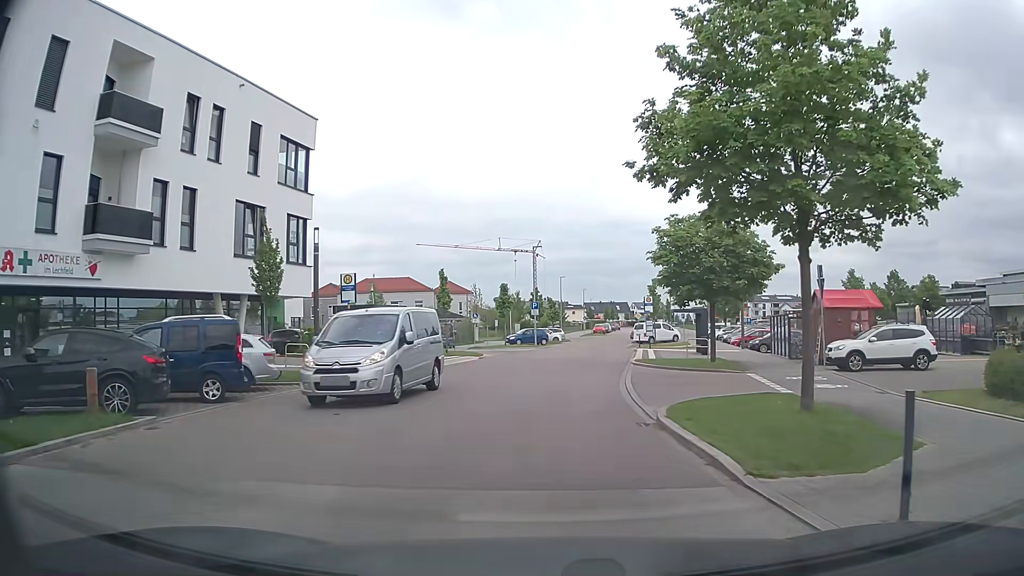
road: tertiary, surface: asphalt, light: Day
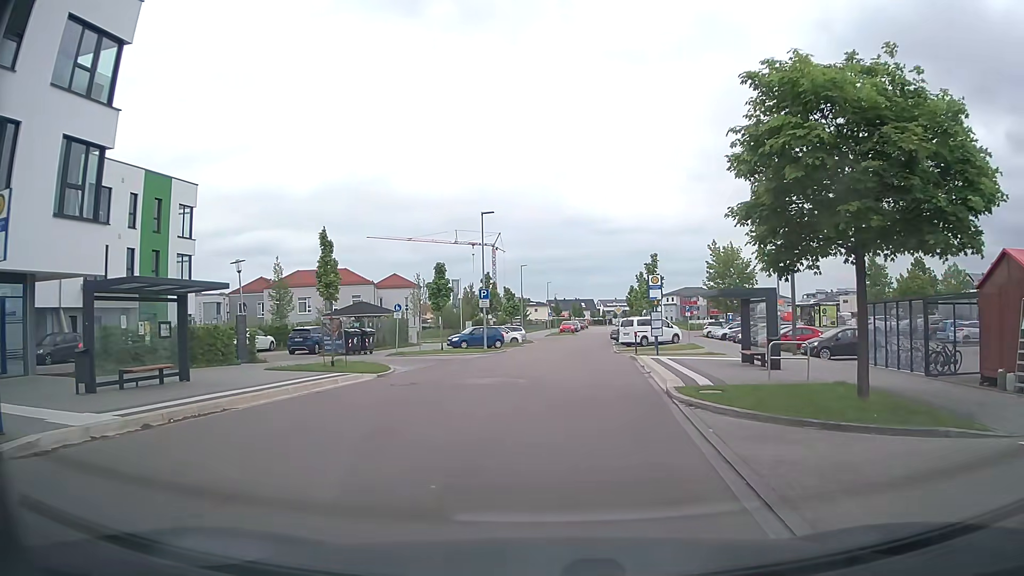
(+0.4, +15.7) m; +3°
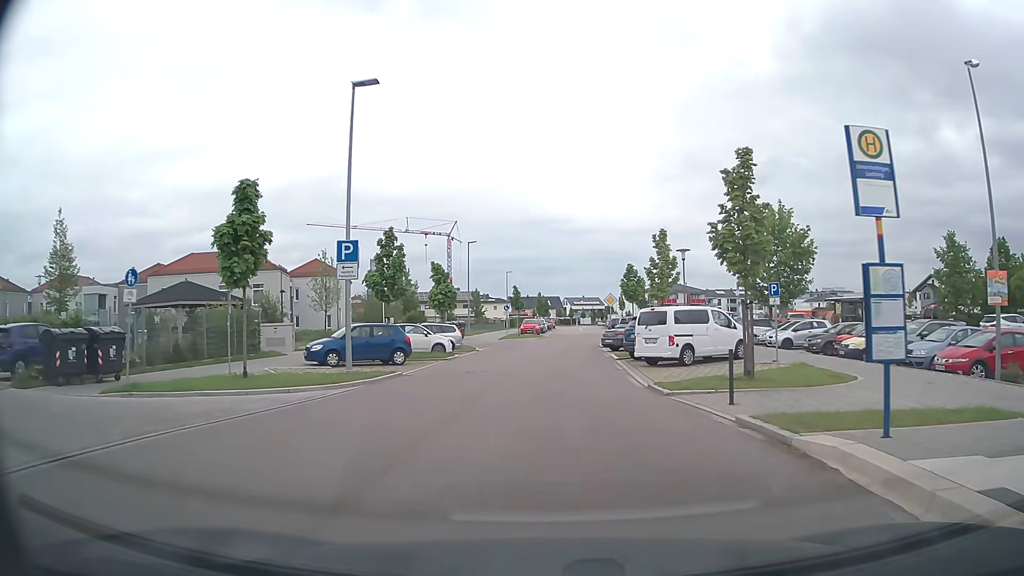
(+0.8, +22.1) m; +3°
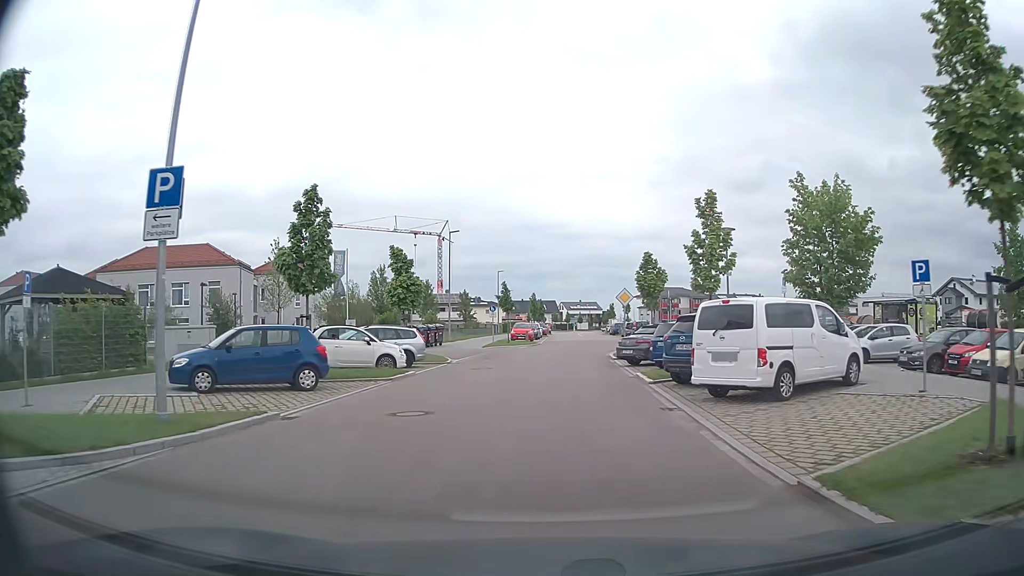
(+0.1, +9.2) m; +1°
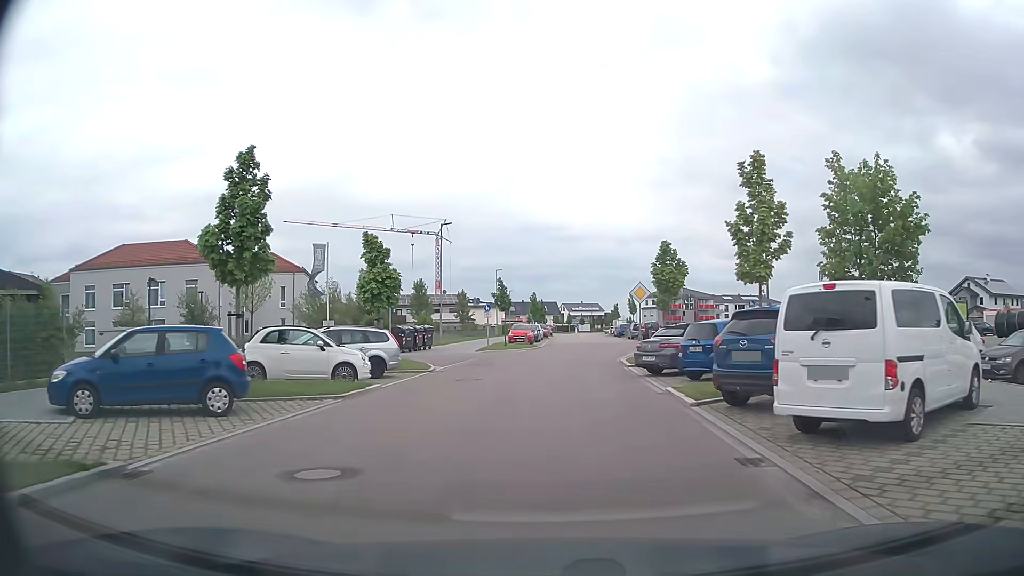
(0.0, +4.6) m; 0°
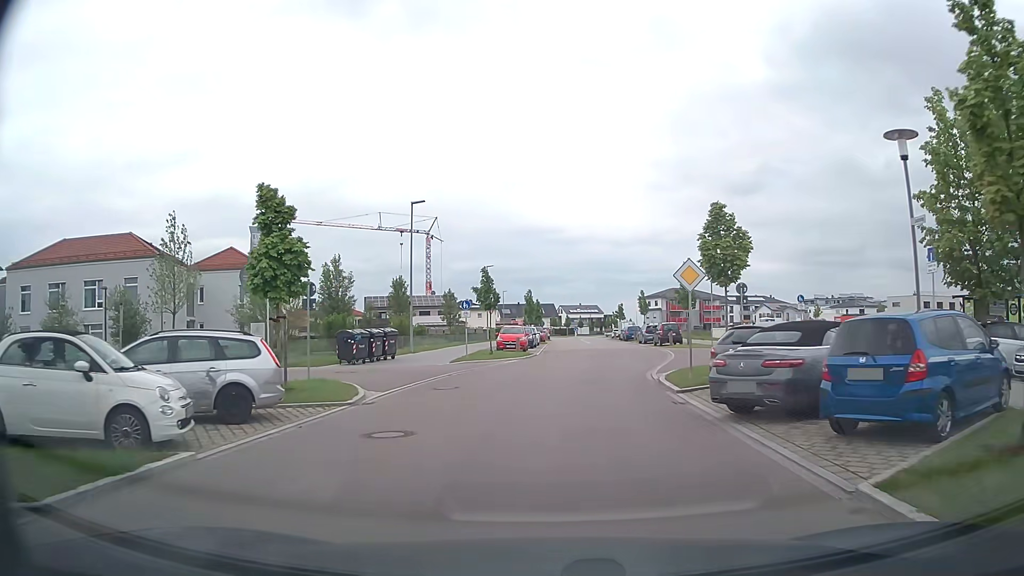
(+0.1, +9.4) m; 0°
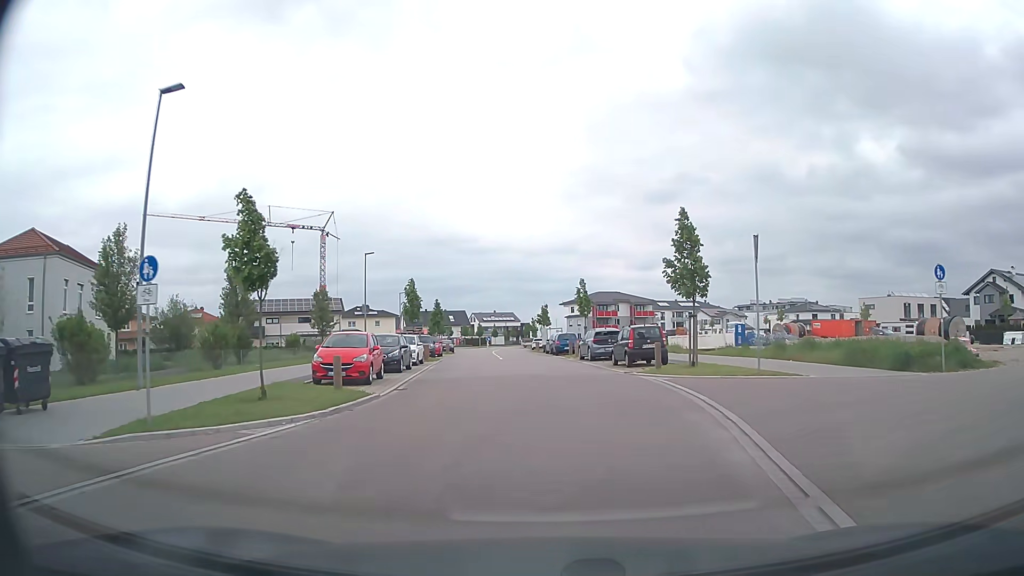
(+1.4, +19.9) m; +7°
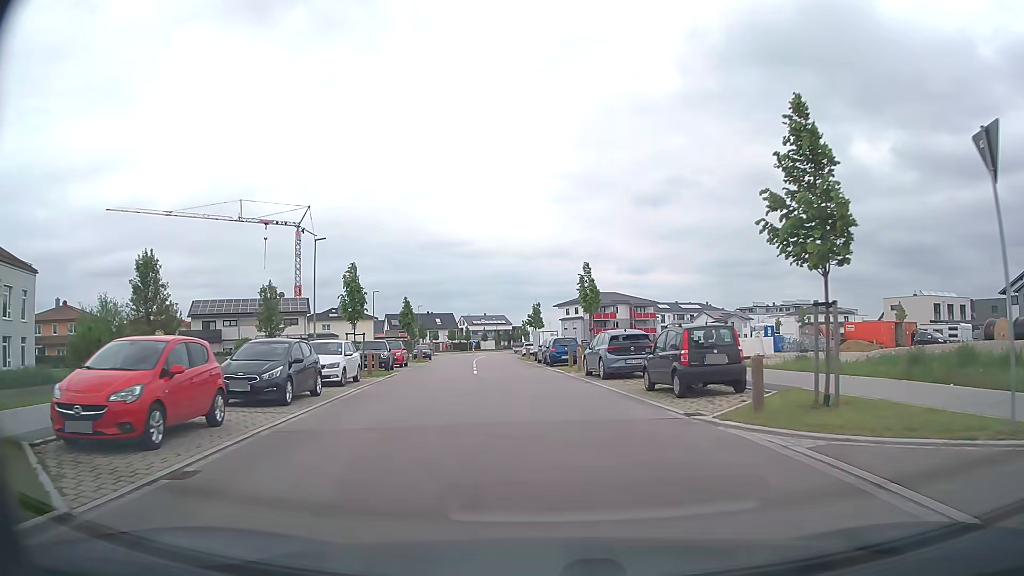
(+0.1, +11.0) m; 0°
(0, +10) (-1, +20) (-2, +30) (-2, +40) (-3, +50) (-4, +60) (-5, +70) (-5, +80) (-6, +90) (-7, +100) m
